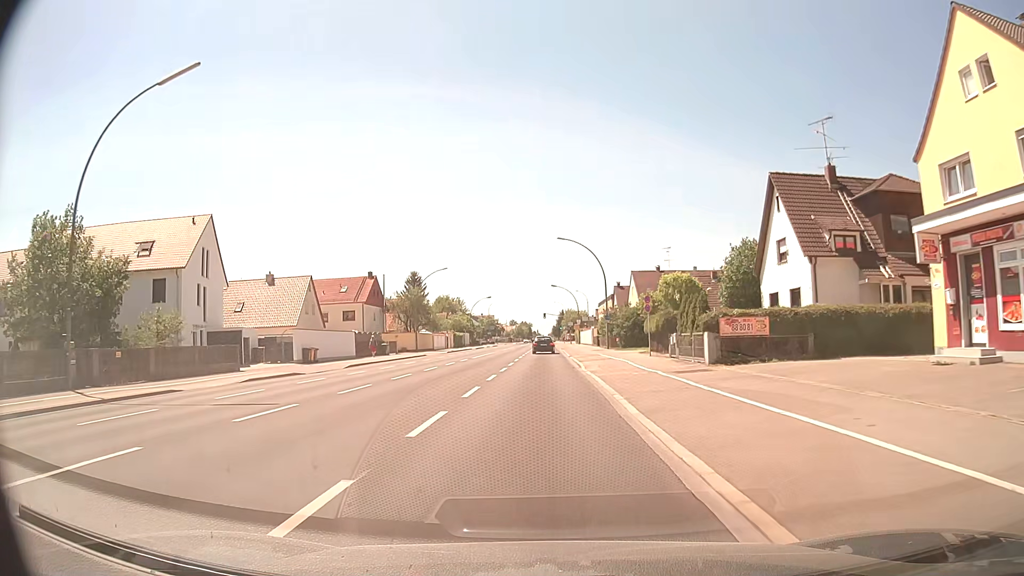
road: secondary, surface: asphalt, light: Day
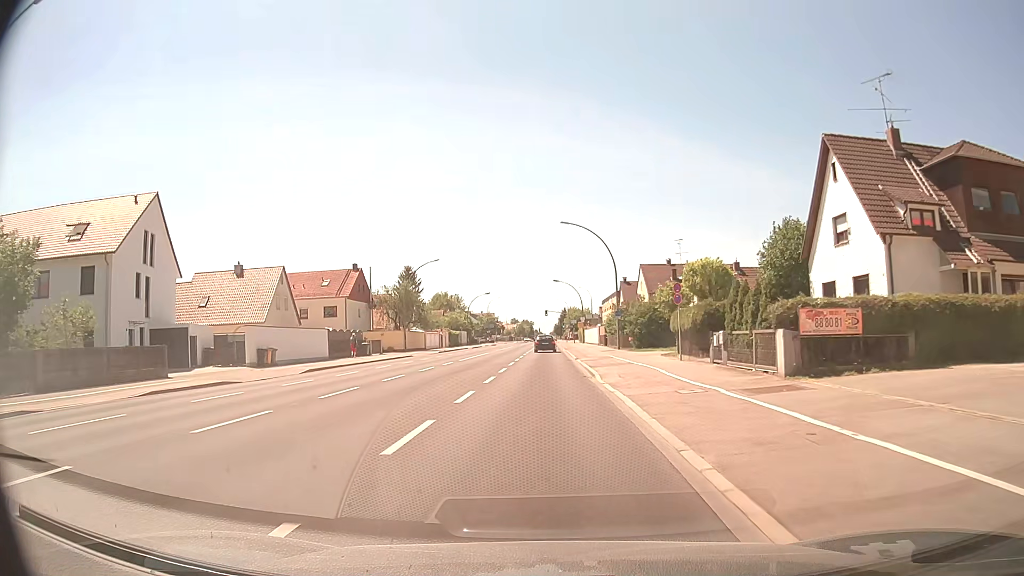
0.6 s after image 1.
(0.0, +7.5) m; 0°
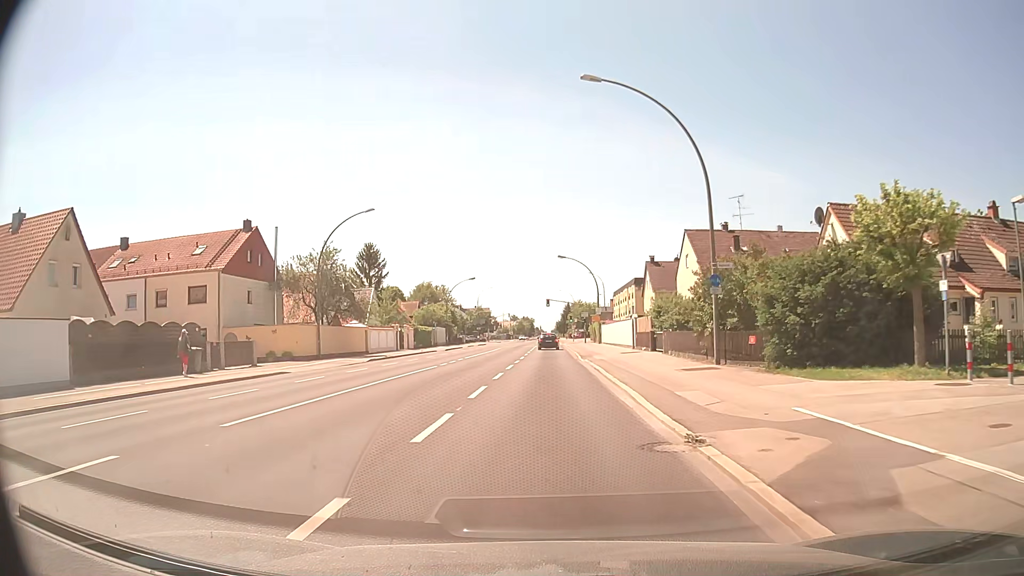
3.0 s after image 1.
(0.0, +29.3) m; -1°
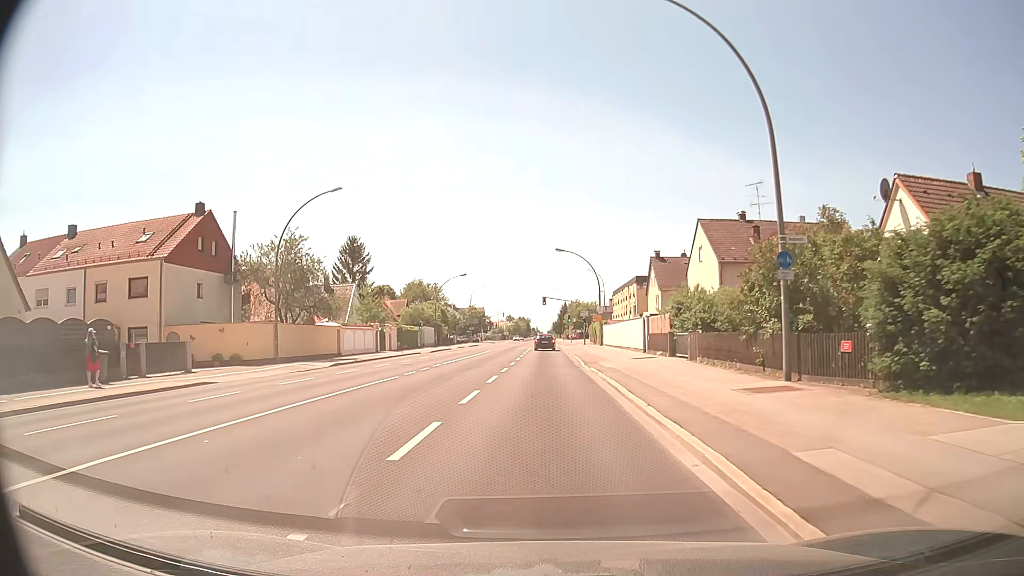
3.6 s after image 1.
(+0.1, +6.9) m; +1°
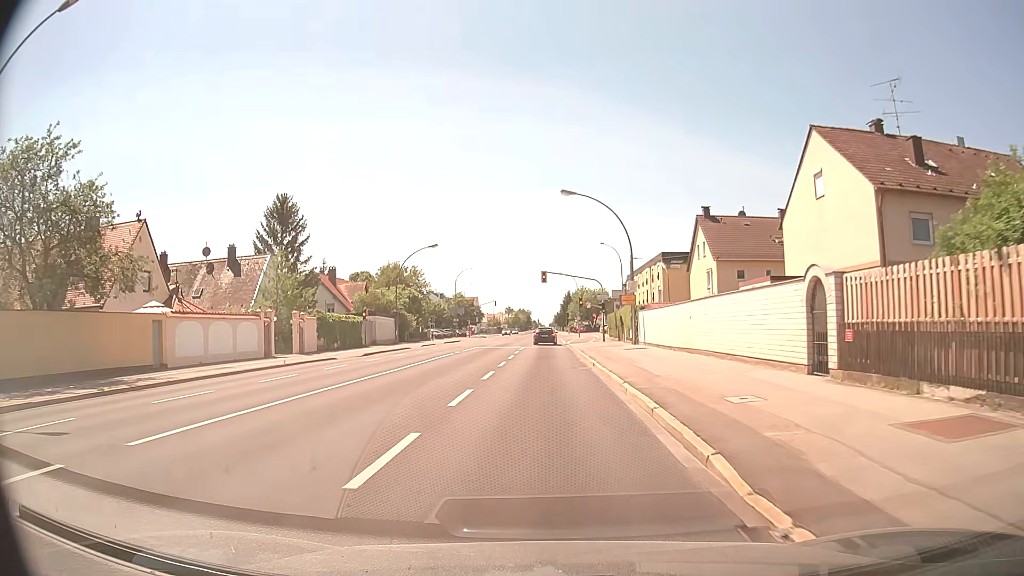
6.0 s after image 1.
(0.0, +25.5) m; 0°
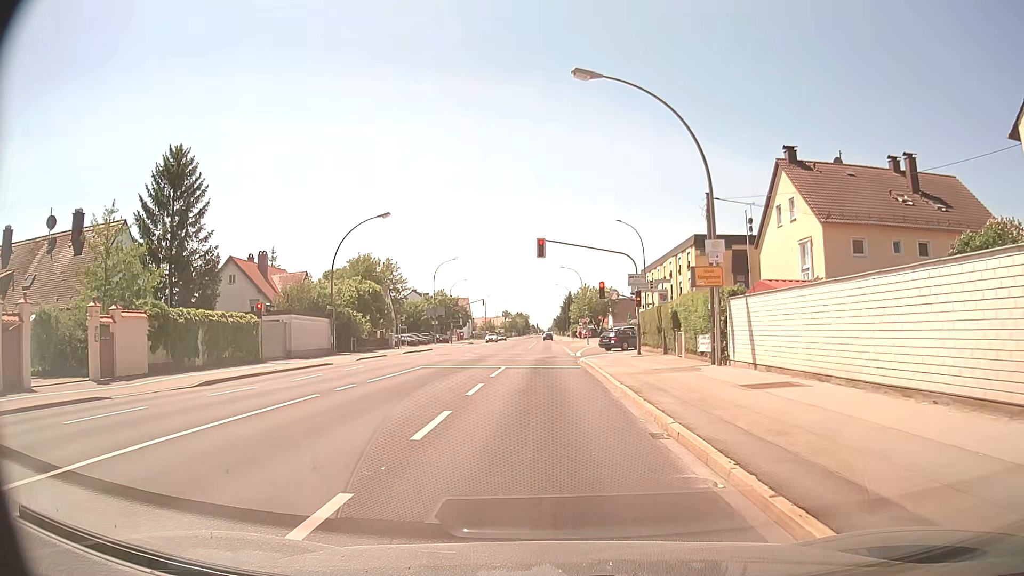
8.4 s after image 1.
(0.0, +20.9) m; 0°
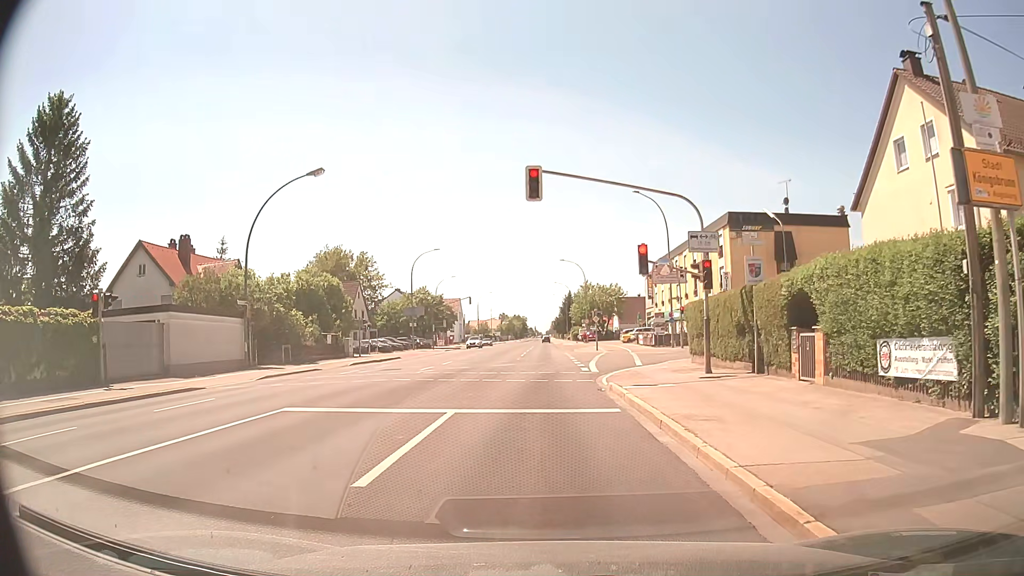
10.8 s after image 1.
(0.0, +14.3) m; 0°
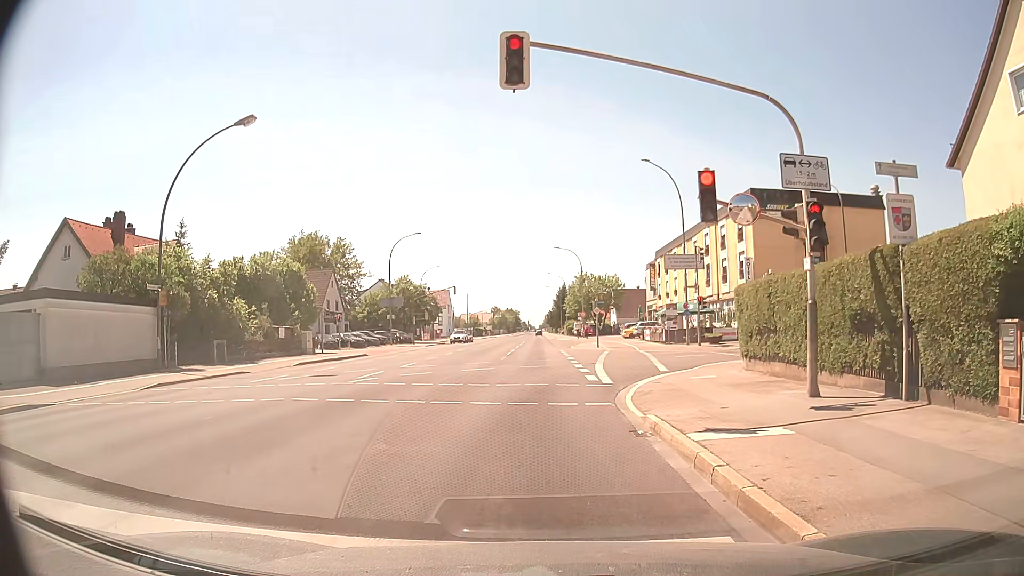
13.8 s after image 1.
(+0.1, +7.8) m; +3°
(-1, +10) (0, +20) (+5, +28) (+14, +32) (+24, +35) (+33, +37) (+43, +39) (+53, +42) (+62, +44) (+72, +47) m
